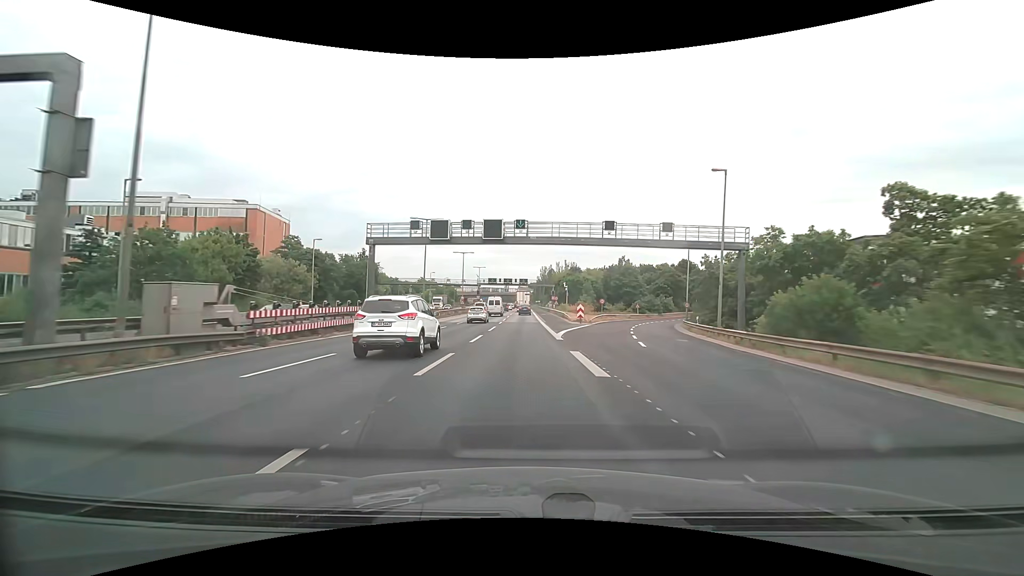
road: motorway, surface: asphalt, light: Day
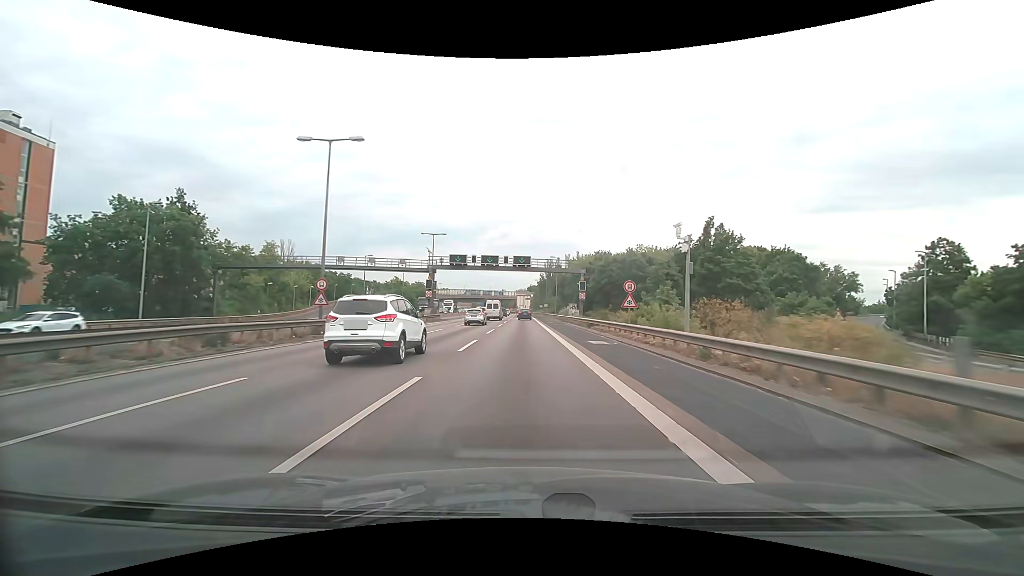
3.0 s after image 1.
(0.0, +58.1) m; 0°
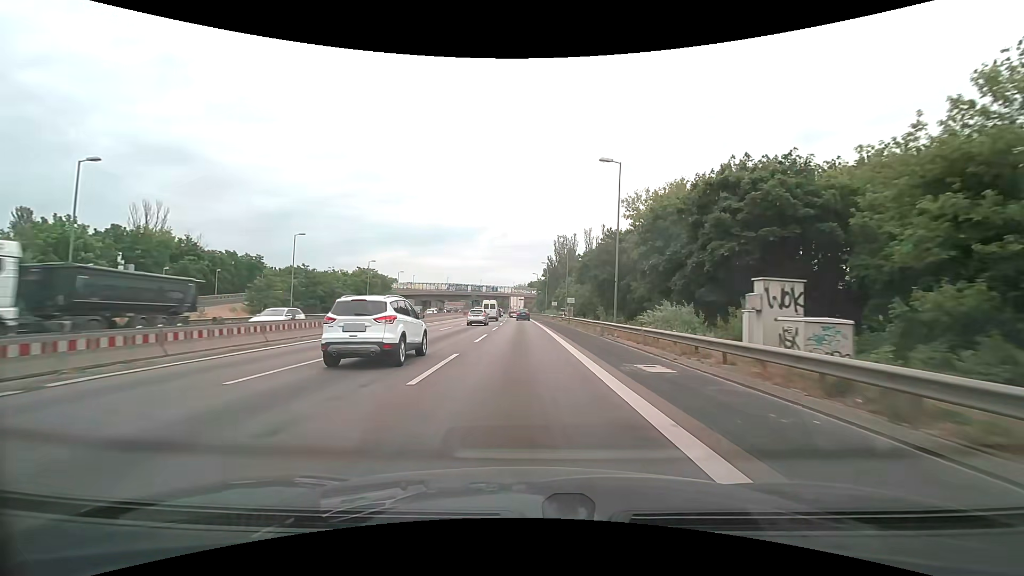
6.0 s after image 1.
(+0.1, +55.0) m; 0°
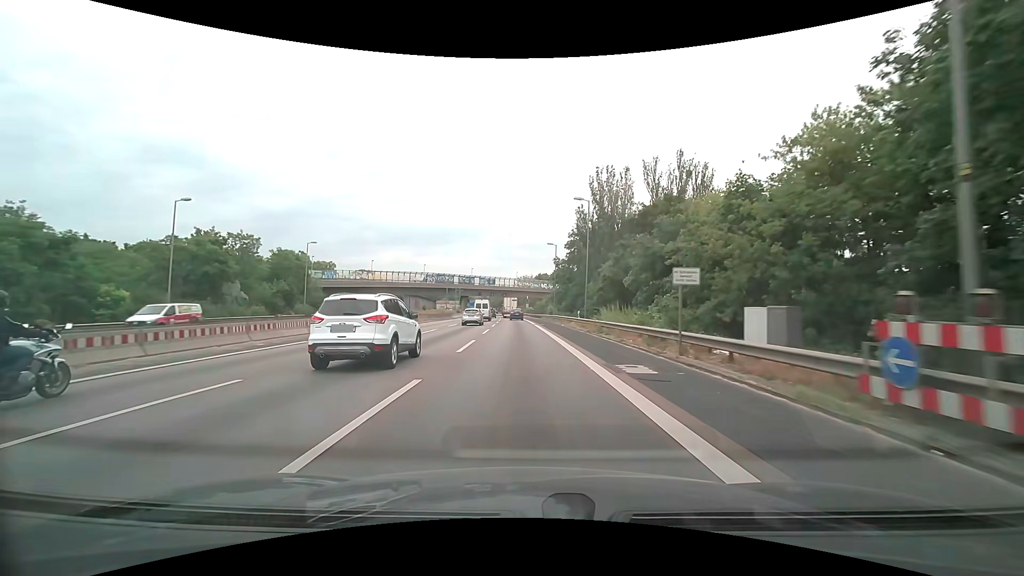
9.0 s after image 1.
(-0.4, +53.9) m; -1°
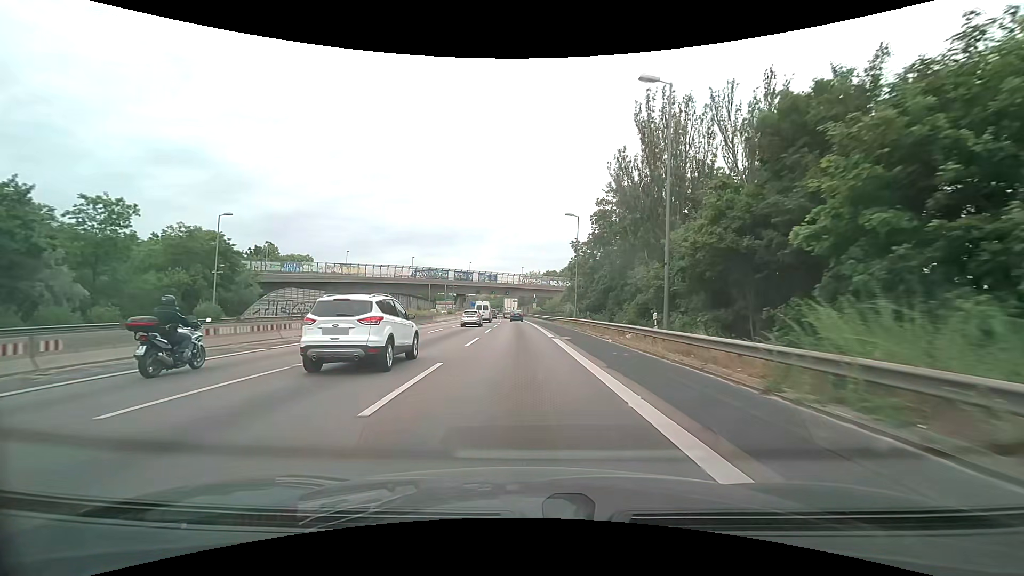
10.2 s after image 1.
(0.0, +21.3) m; 0°
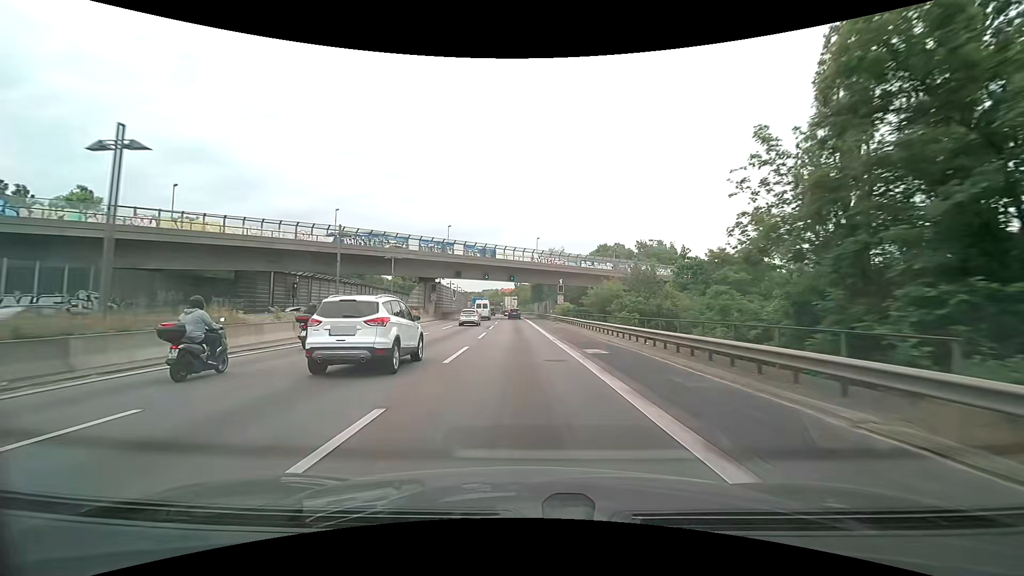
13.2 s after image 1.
(-0.9, +53.9) m; -1°
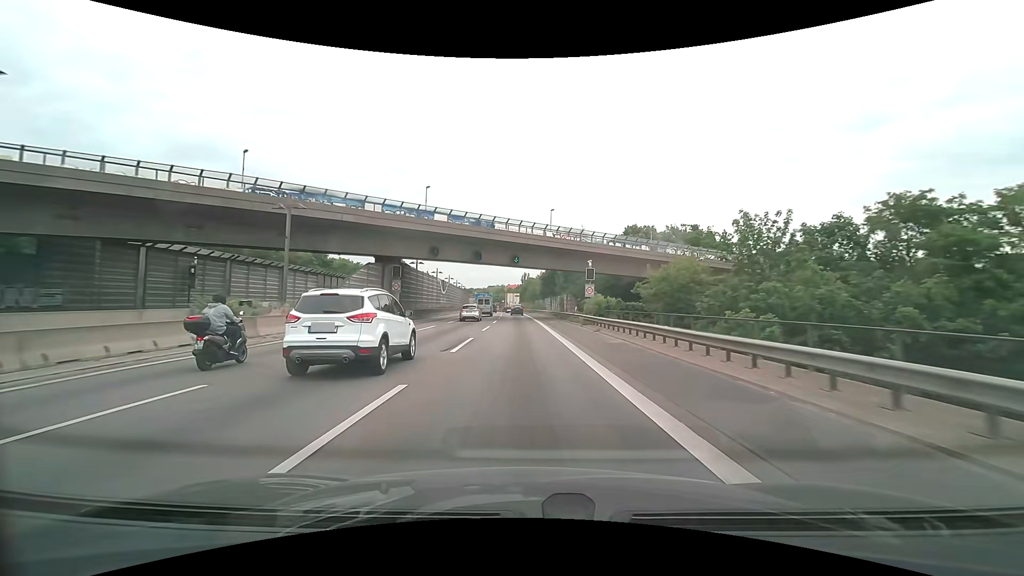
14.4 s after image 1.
(-0.2, +22.5) m; -1°
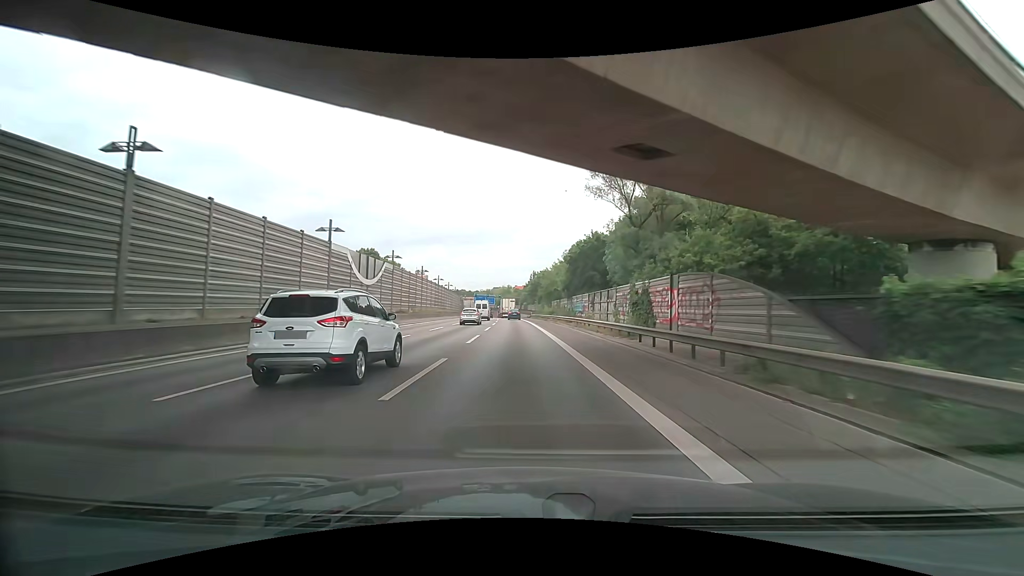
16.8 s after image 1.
(-0.3, +43.3) m; -1°
(0, +10) (0, +20) (0, +30) (-1, +40) (-1, +50) (-2, +60) (-2, +70) (-3, +80) (-3, +90) (-4, +100) m
